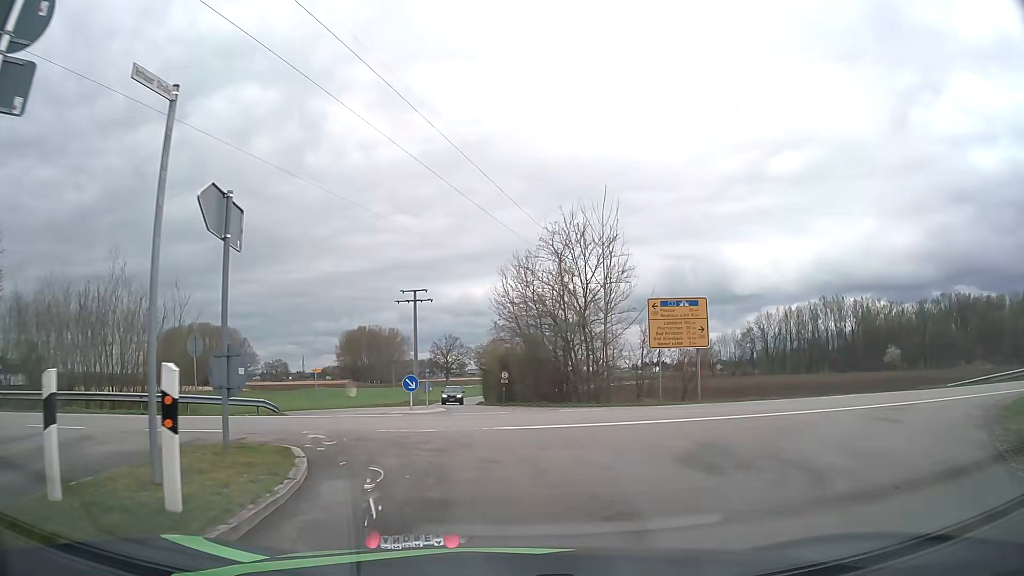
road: unclassified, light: Day
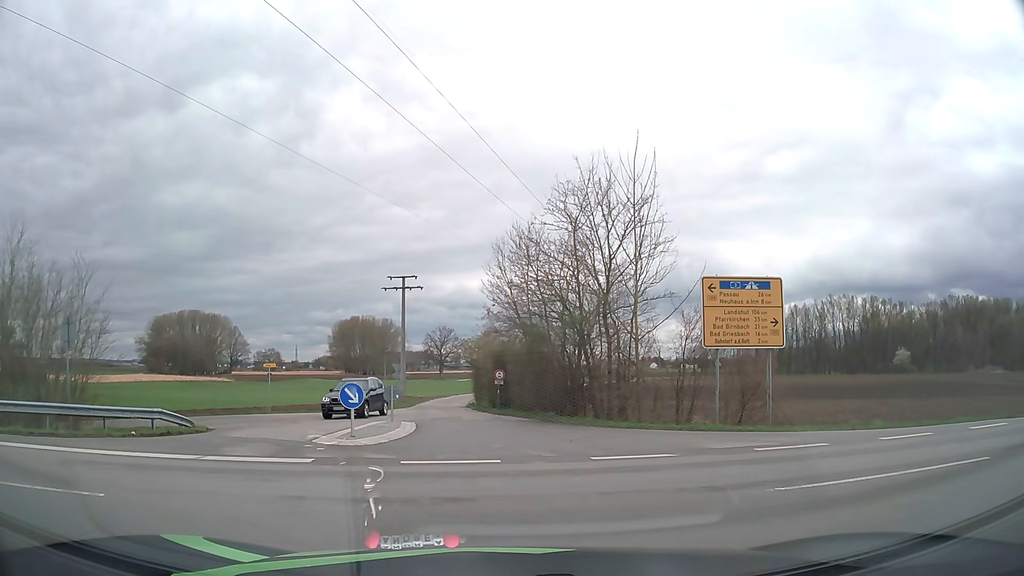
(+0.1, +8.0) m; 0°
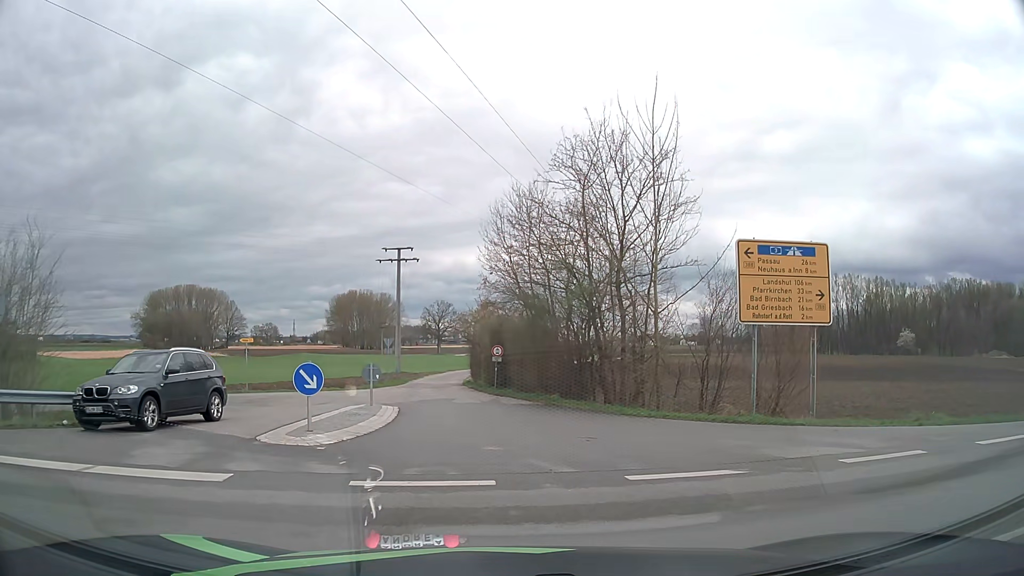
(0.0, +3.8) m; 0°
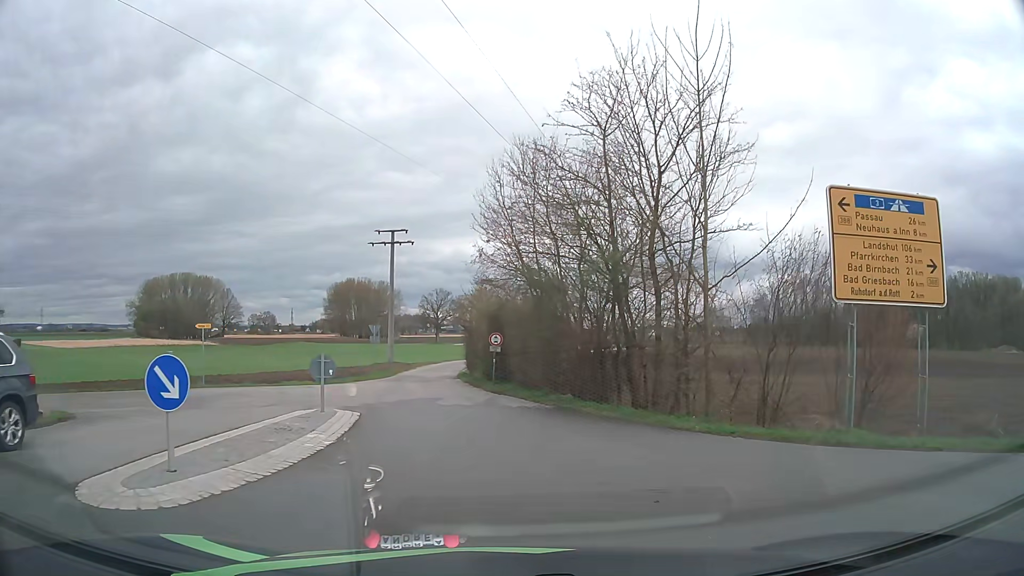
(0.0, +5.7) m; +1°
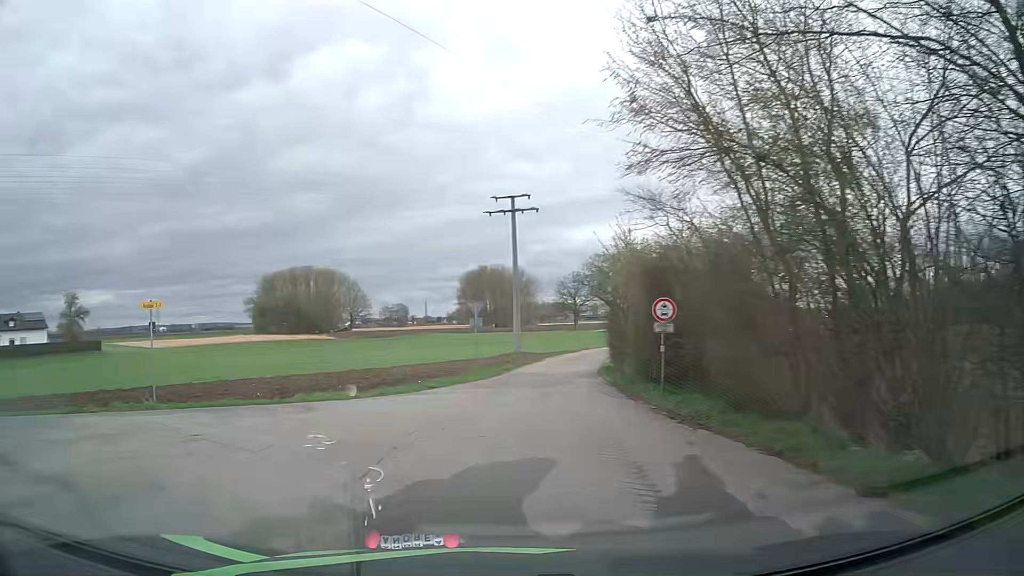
(-0.6, +14.0) m; -11°
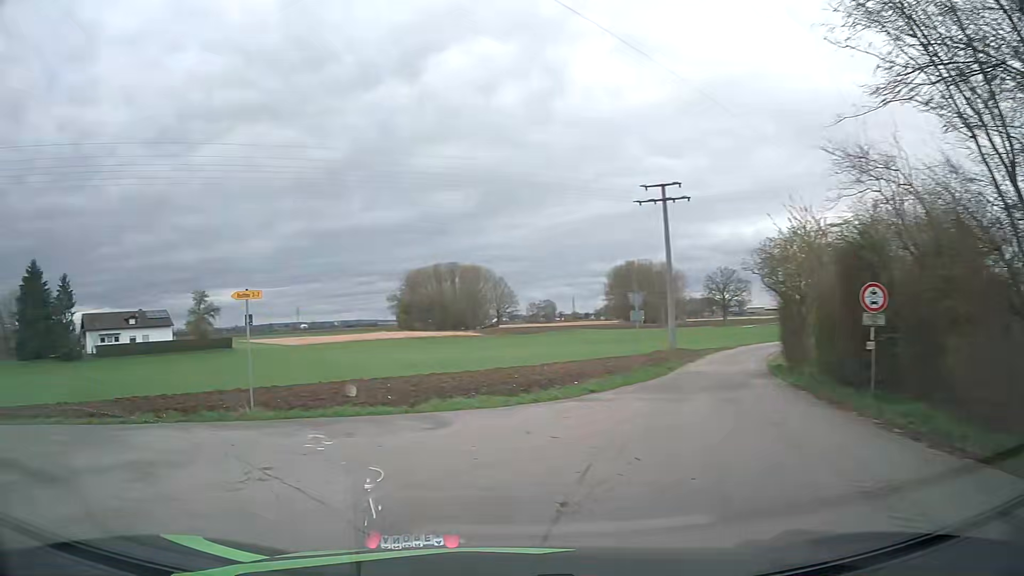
(-0.4, +3.3) m; -12°
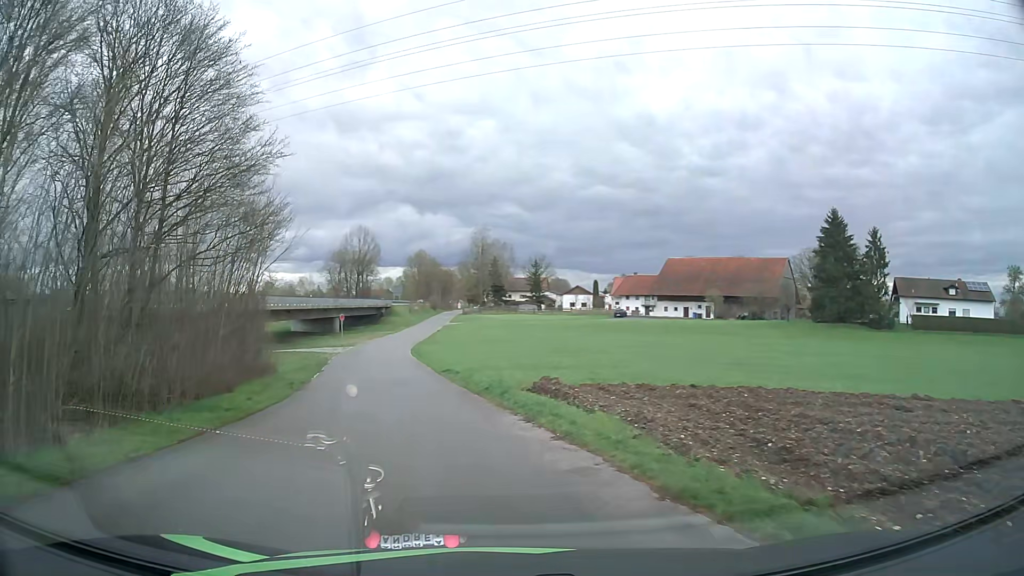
(-11.7, +13.0) m; -70°
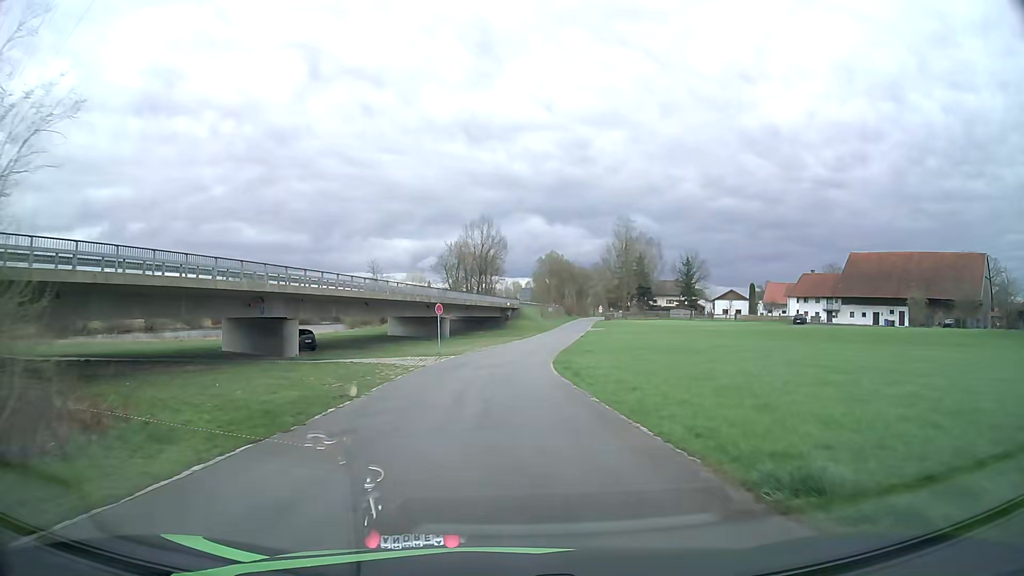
(-4.0, +25.2) m; -11°
(0, +10) (0, +20) (0, +30) (+1, +40) (+2, +50) (+4, +60) (+5, +70) (+7, +80) (+8, +89) (+10, +99) m
